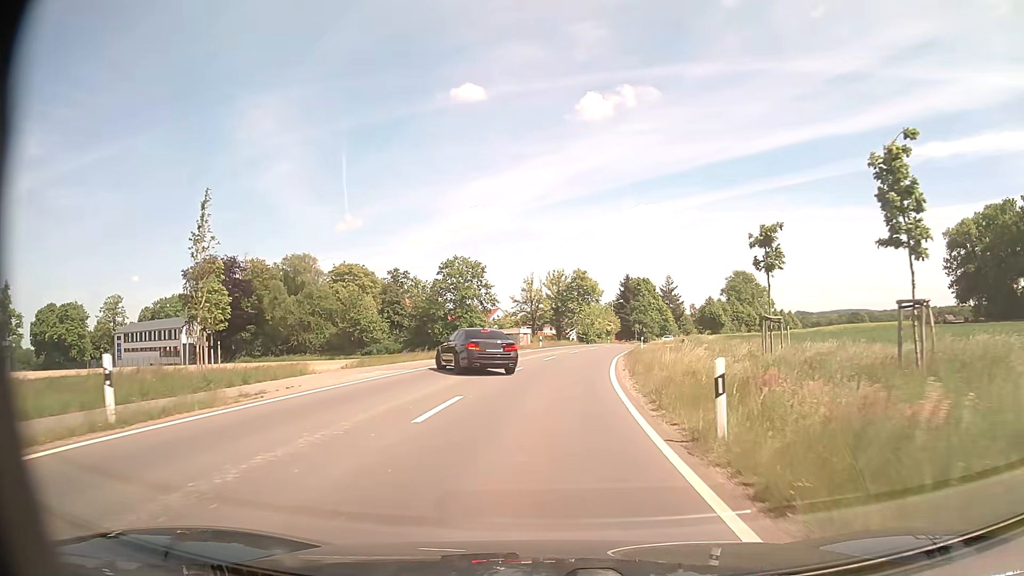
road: tertiary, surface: asphalt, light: Day
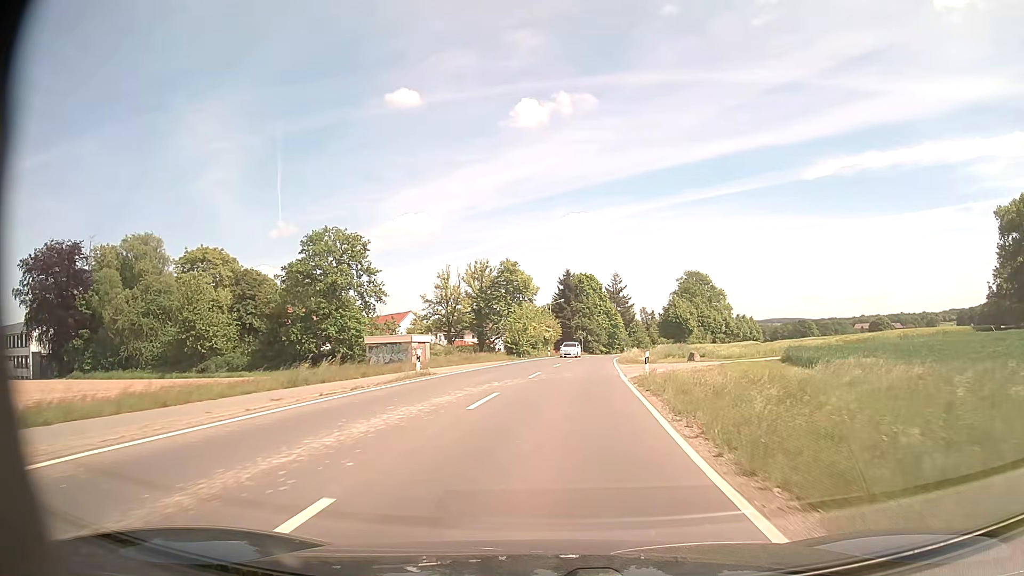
(+1.5, +32.3) m; +6°
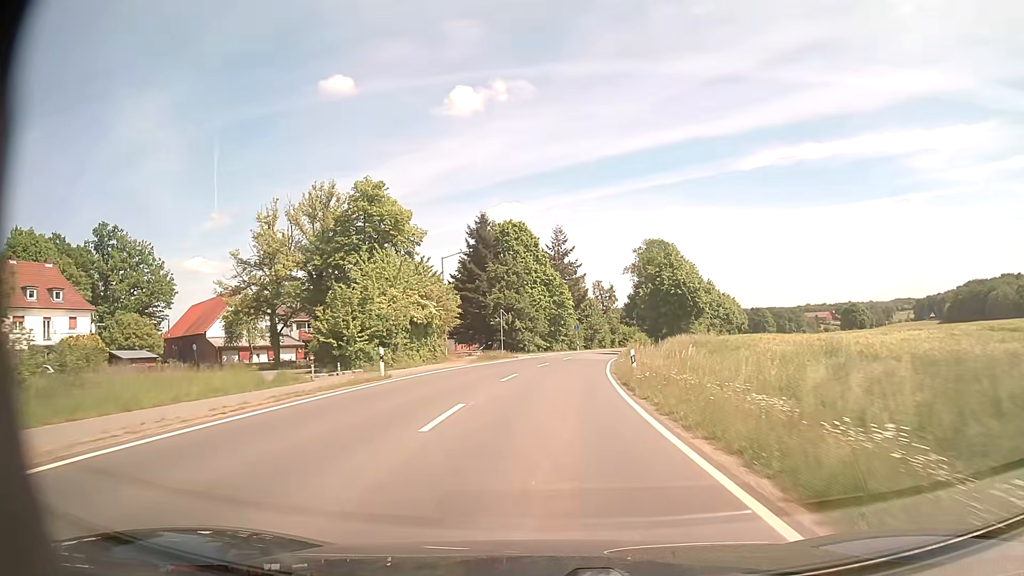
(+3.3, +52.2) m; +6°
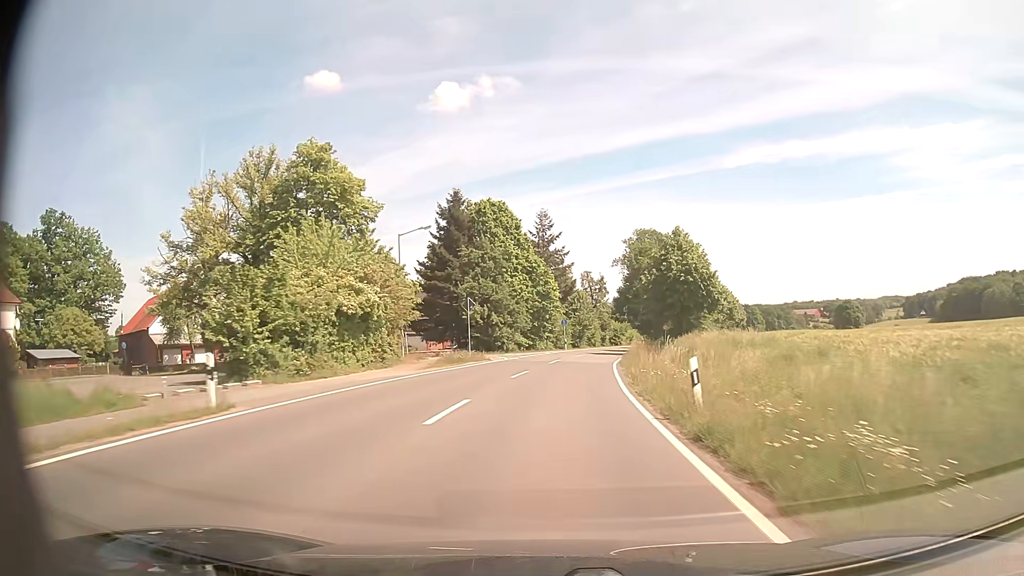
(+0.1, +11.4) m; +1°
